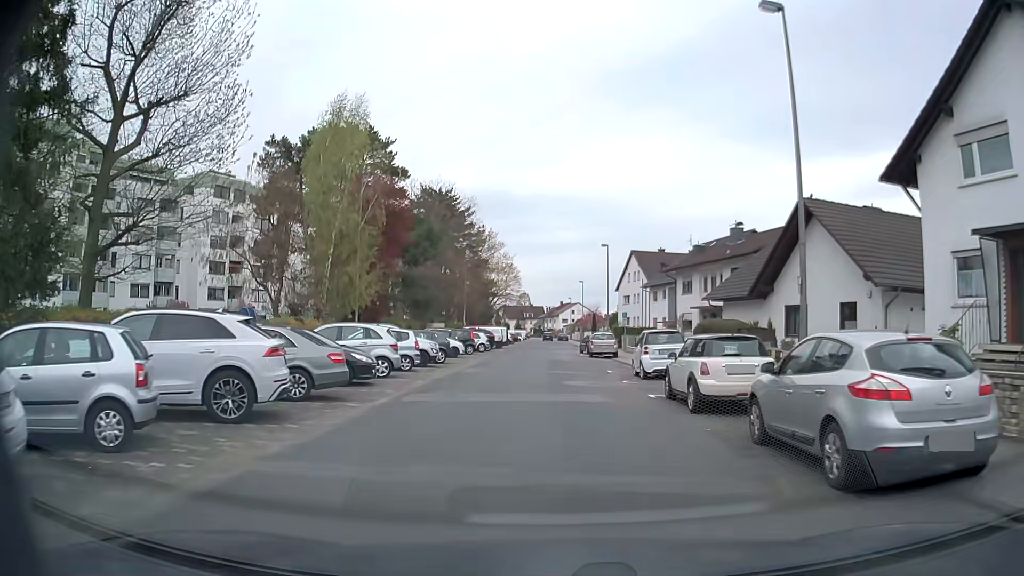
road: residential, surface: asphalt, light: Day
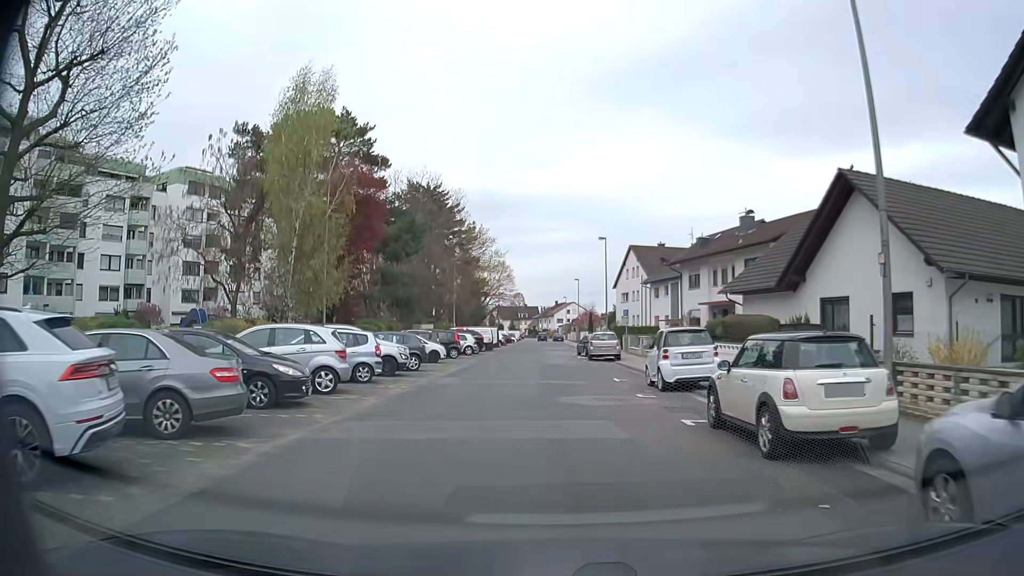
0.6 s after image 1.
(0.0, +4.7) m; 0°
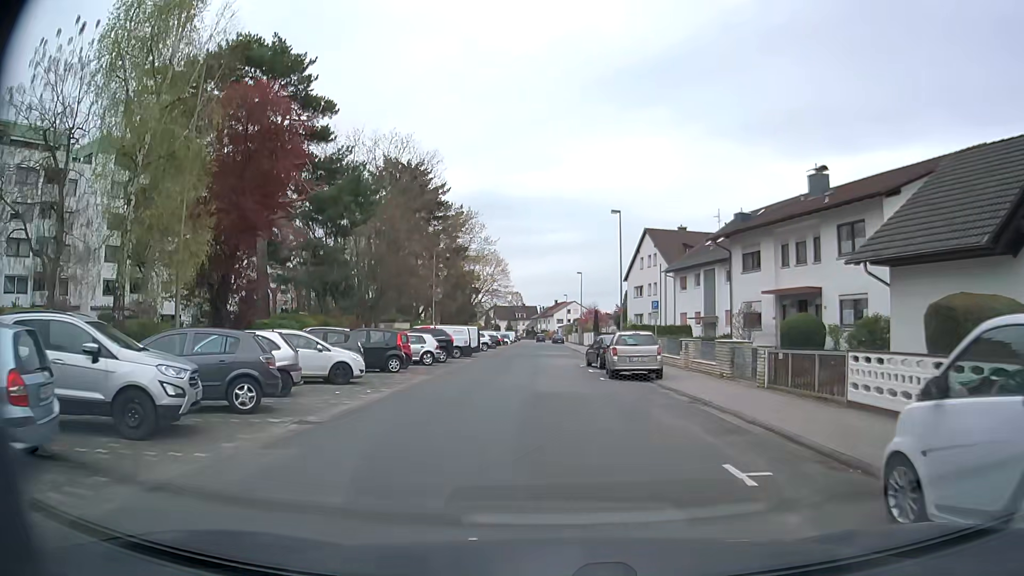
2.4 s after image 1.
(+0.2, +14.1) m; 0°
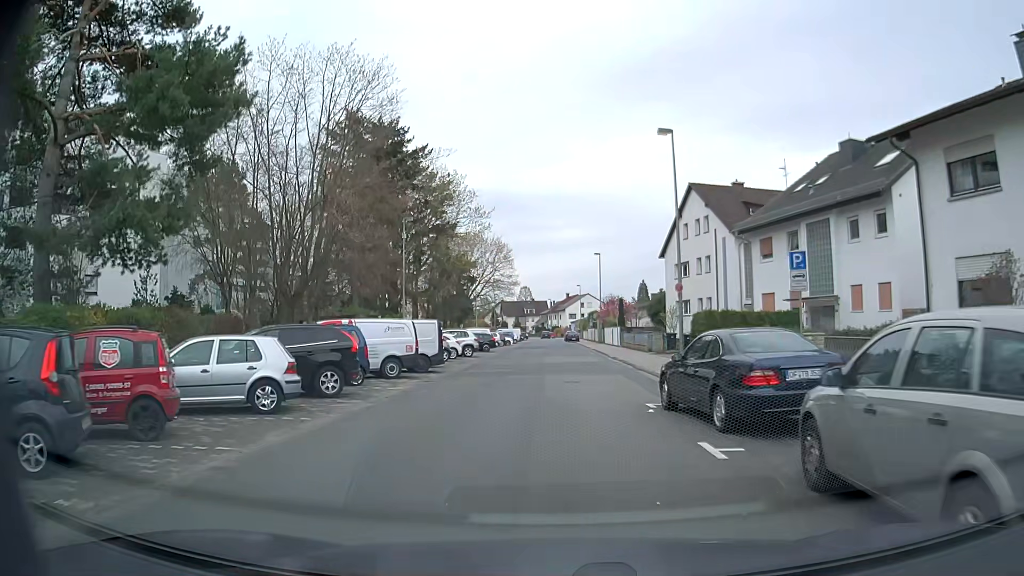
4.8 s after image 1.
(-0.1, +18.7) m; -1°
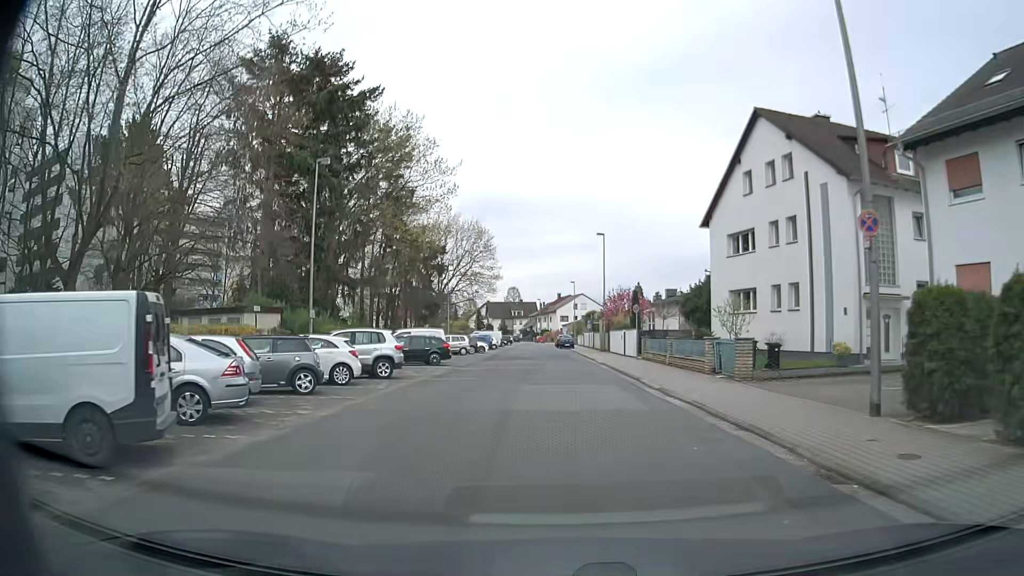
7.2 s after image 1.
(+0.3, +18.6) m; +2°
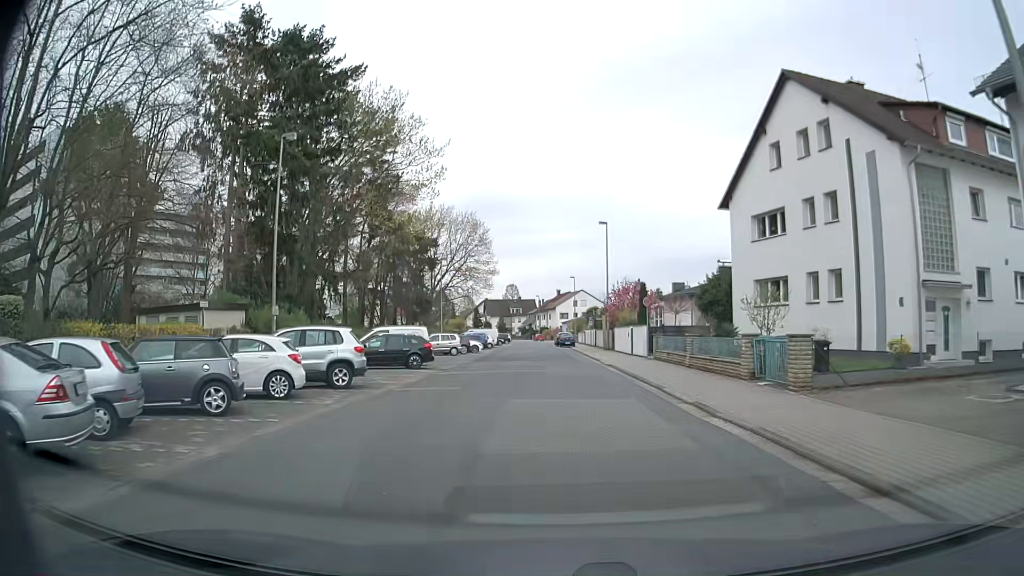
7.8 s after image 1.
(0.0, +4.6) m; 0°
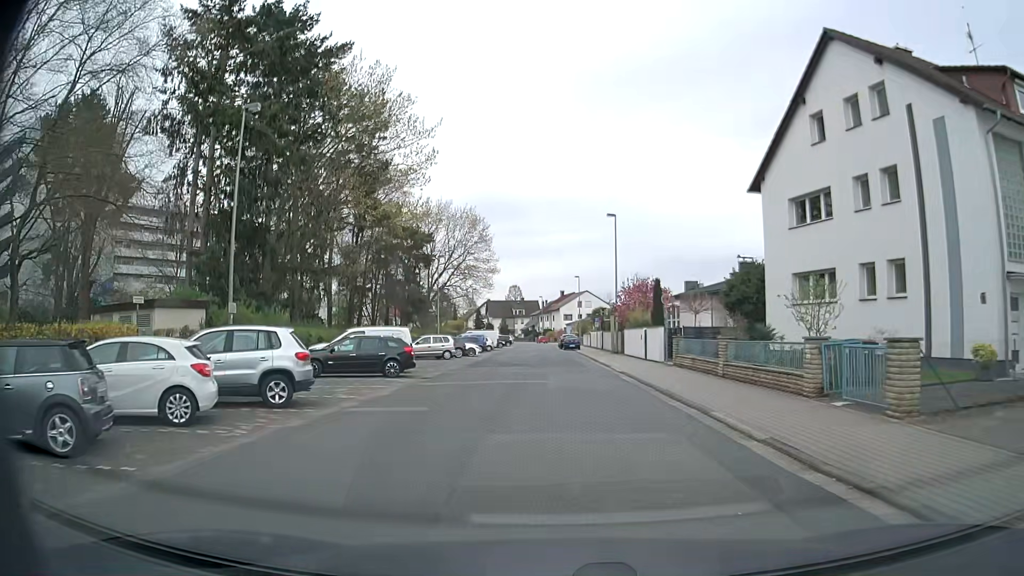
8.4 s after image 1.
(0.0, +4.6) m; -1°
